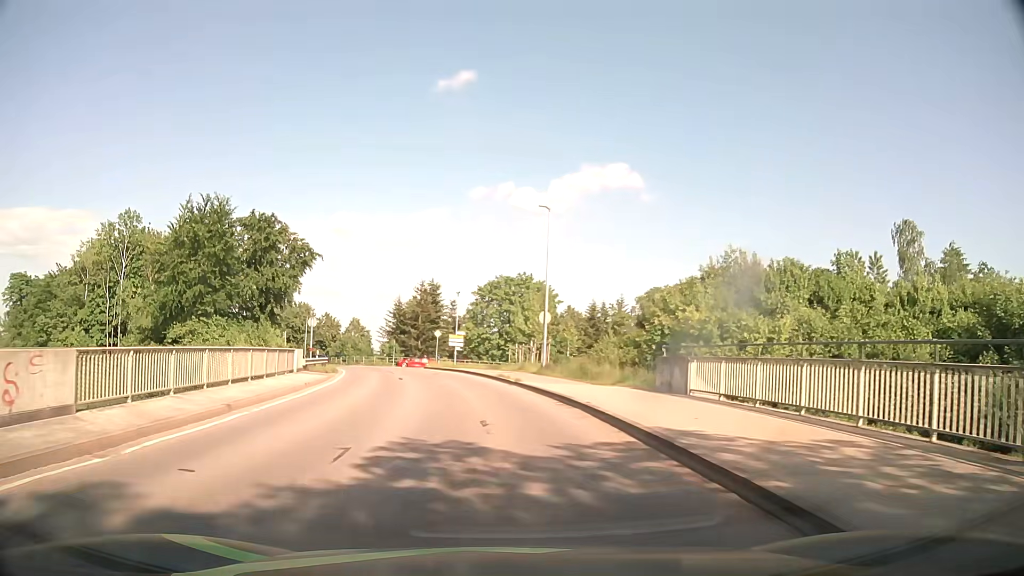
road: tertiary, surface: asphalt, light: Day
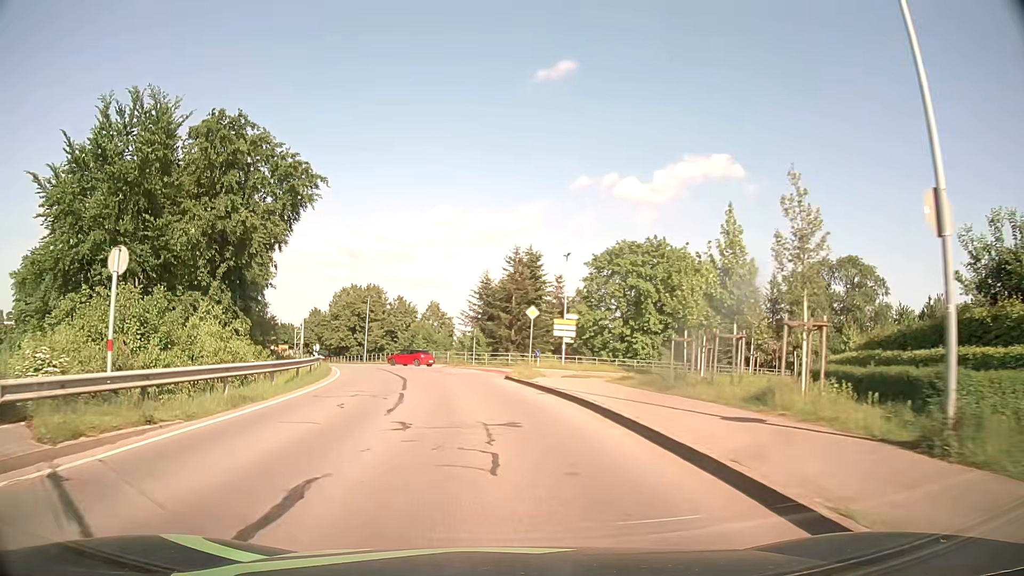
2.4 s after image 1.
(-1.7, +25.3) m; -9°
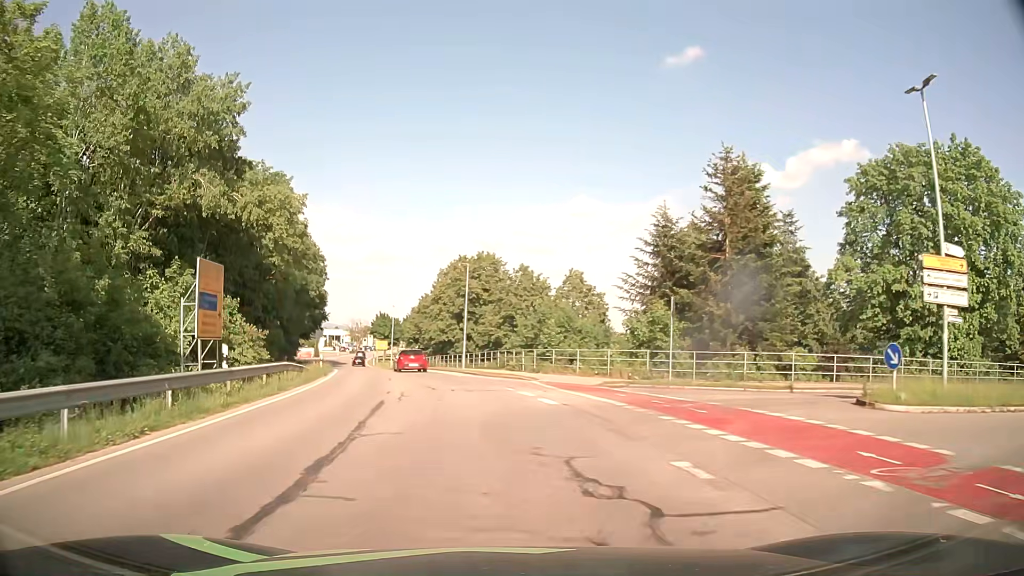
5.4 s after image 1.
(-3.2, +32.3) m; -12°
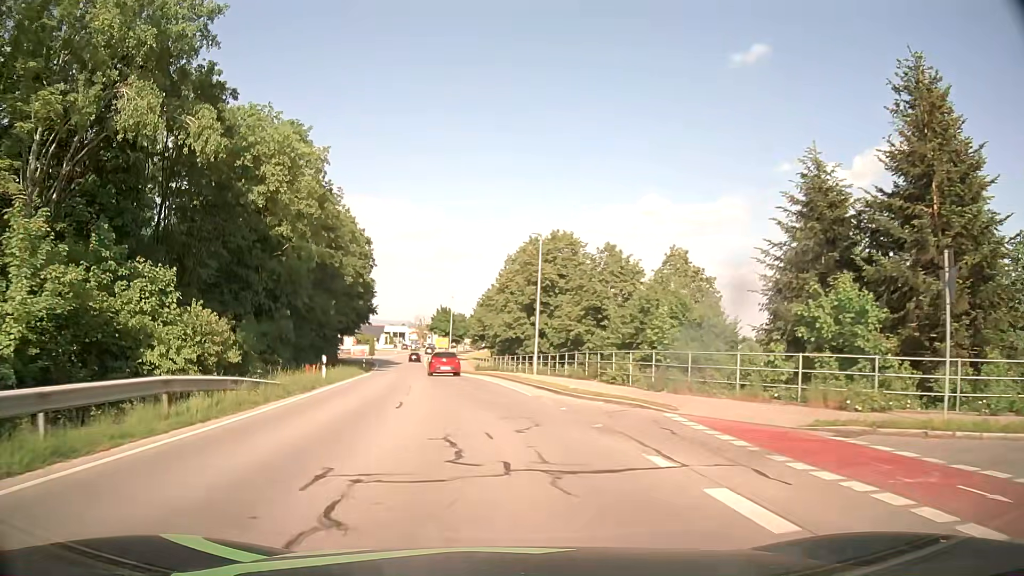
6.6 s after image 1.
(-0.7, +13.4) m; -6°
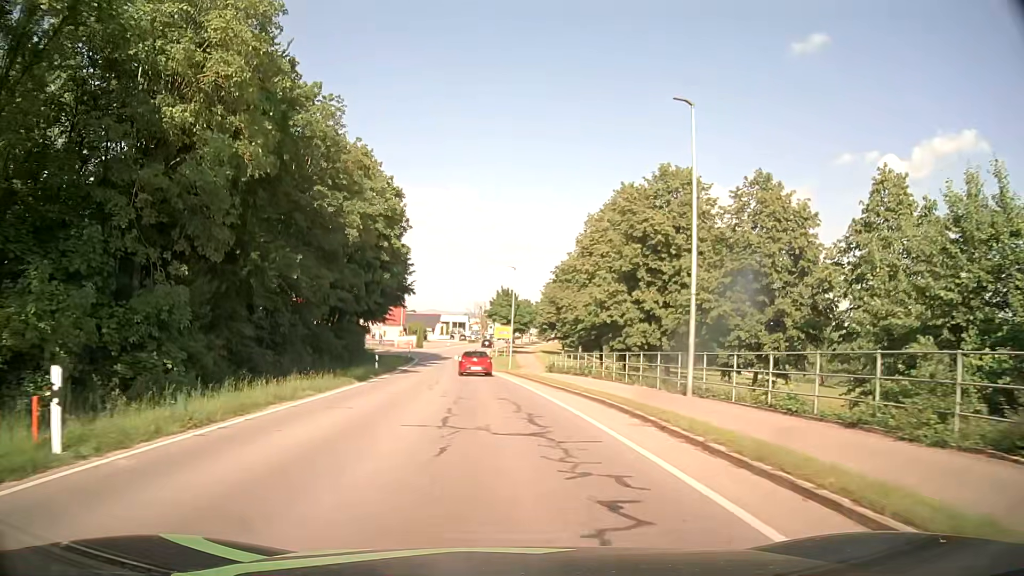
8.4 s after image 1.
(-1.1, +20.9) m; -5°
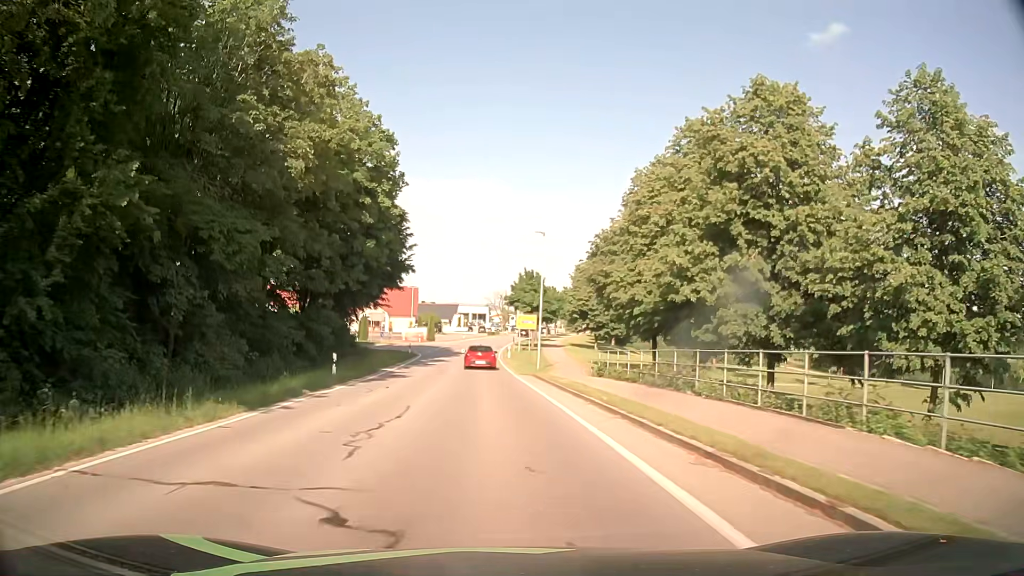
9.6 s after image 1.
(-0.3, +13.8) m; -2°
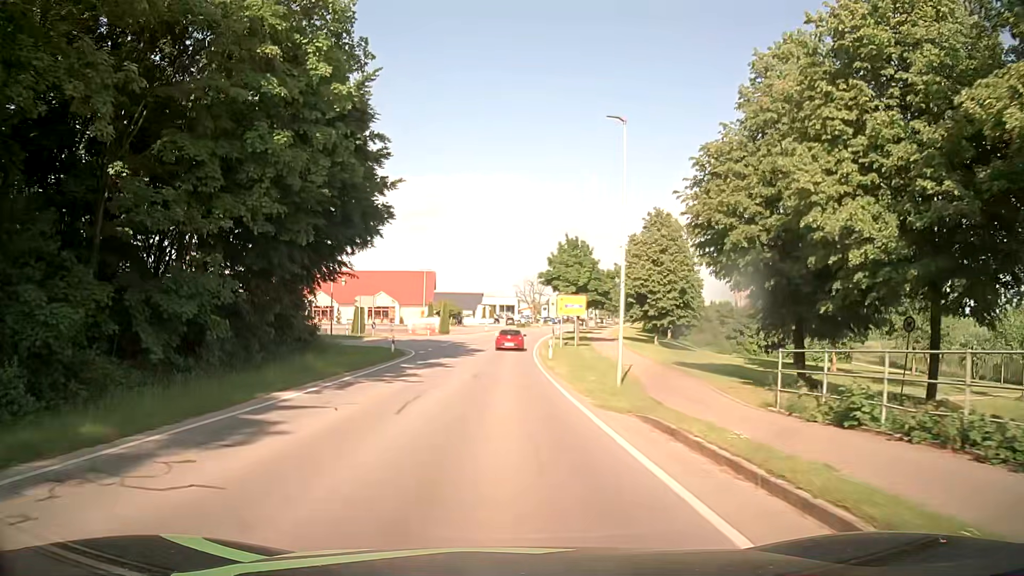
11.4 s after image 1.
(-0.4, +20.0) m; -3°
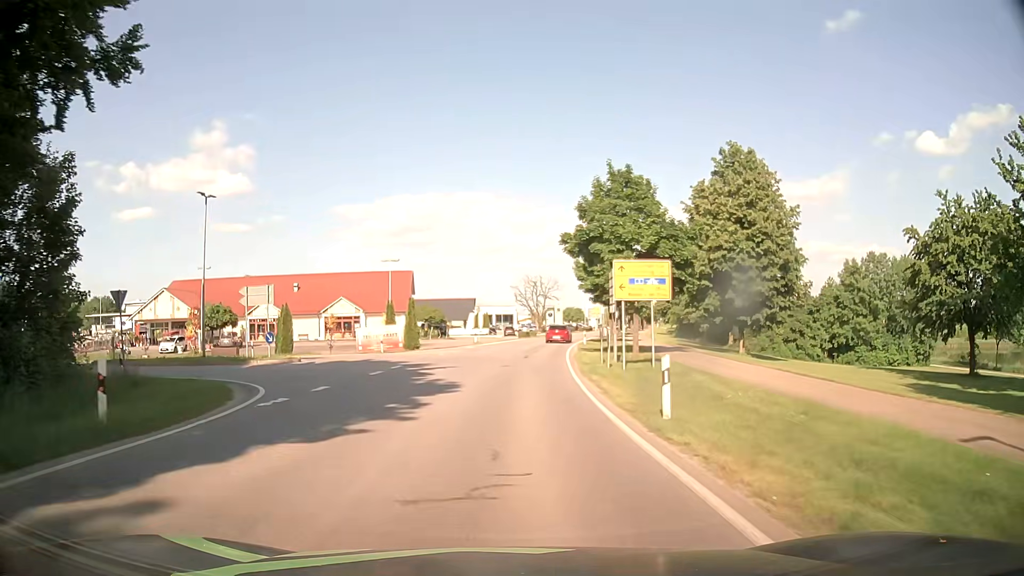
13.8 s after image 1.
(0.0, +25.4) m; +1°
(0, +10) (0, +20) (-2, +30) (-10, +35) (-20, +36) (-30, +35) (-40, +33) (-50, +32) (-60, +31) (-70, +31) m
